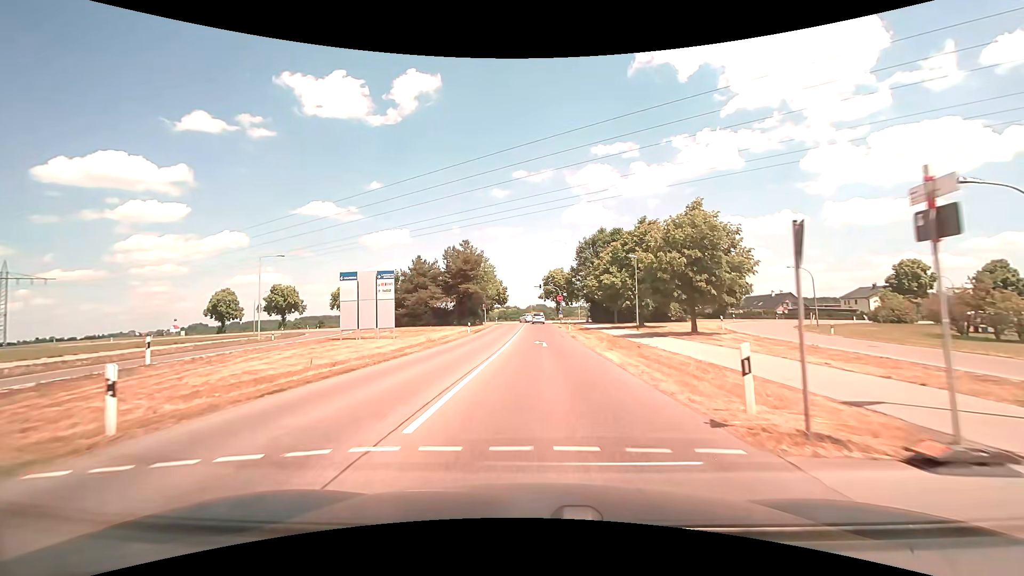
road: tertiary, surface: asphalt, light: Day
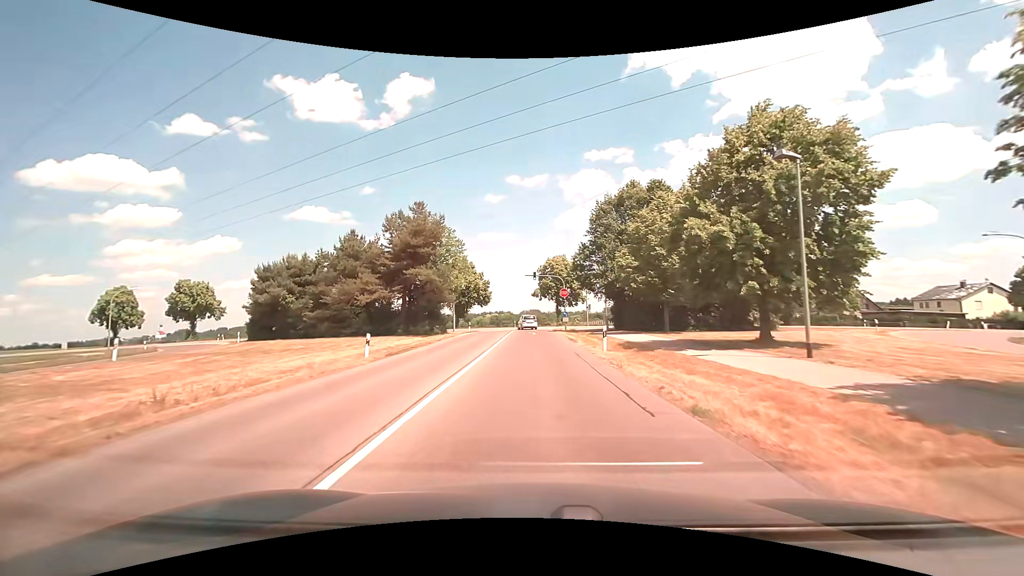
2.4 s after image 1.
(+0.2, +26.9) m; +1°
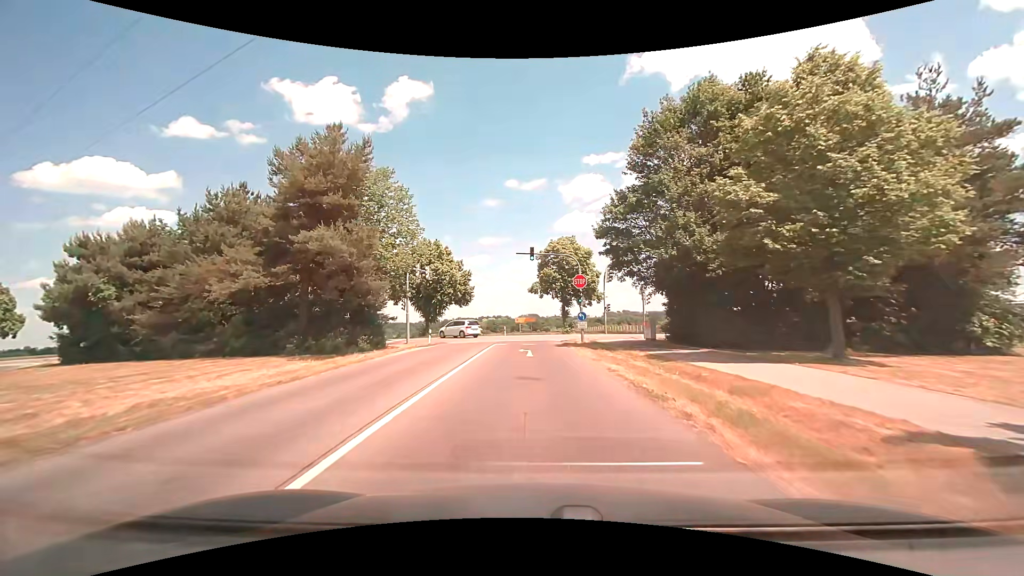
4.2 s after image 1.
(+0.1, +20.3) m; 0°
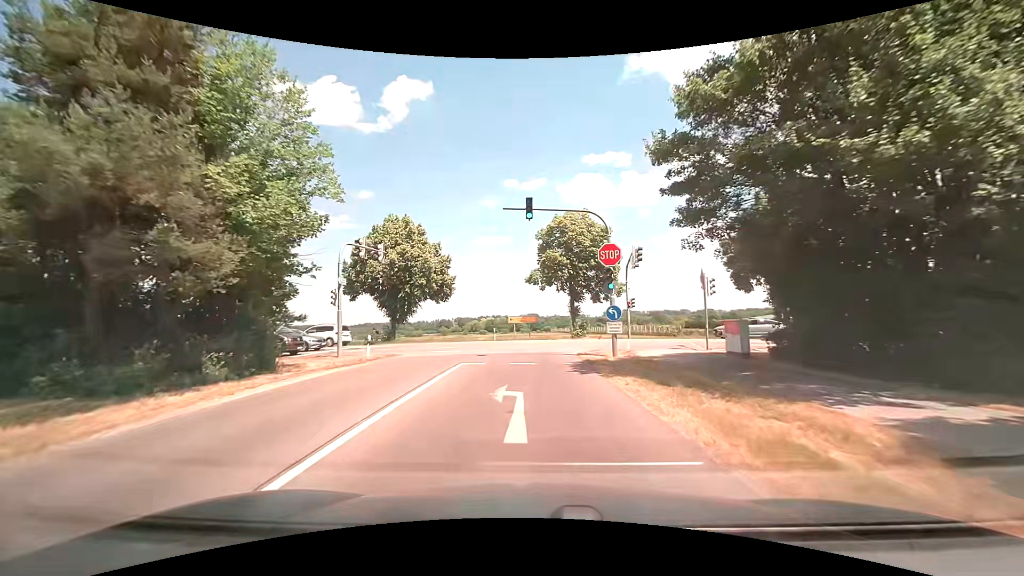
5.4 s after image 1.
(0.0, +13.1) m; 0°
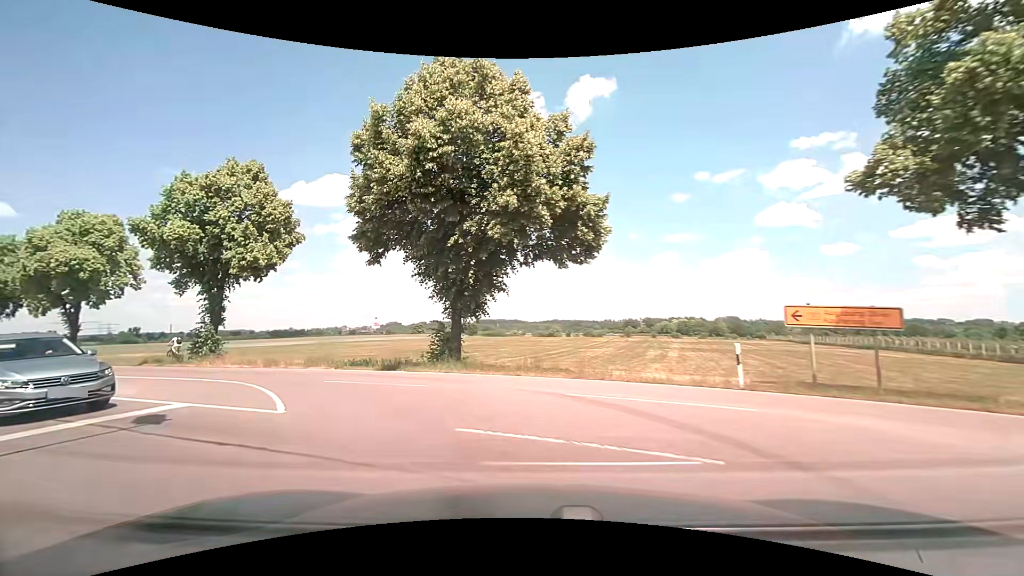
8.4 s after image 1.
(-2.3, +26.8) m; -19°
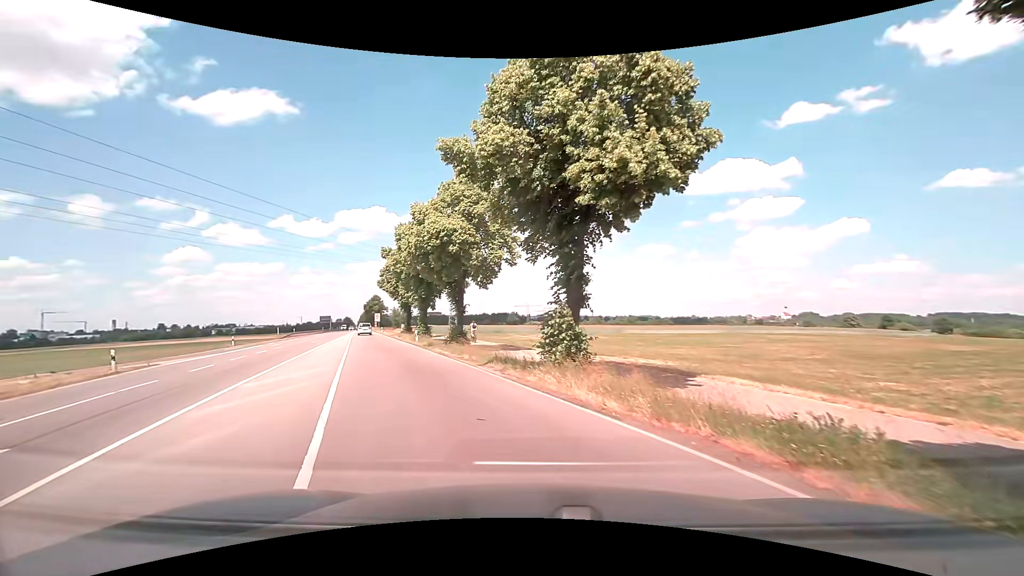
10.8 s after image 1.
(-5.4, +12.9) m; -44°
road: secondary
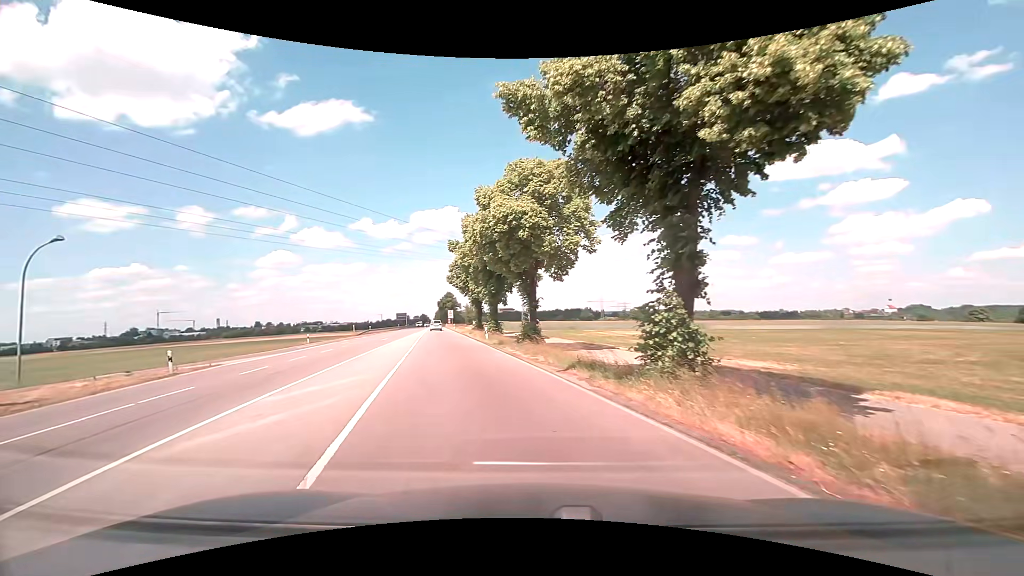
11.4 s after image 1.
(-0.2, +3.3) m; -9°
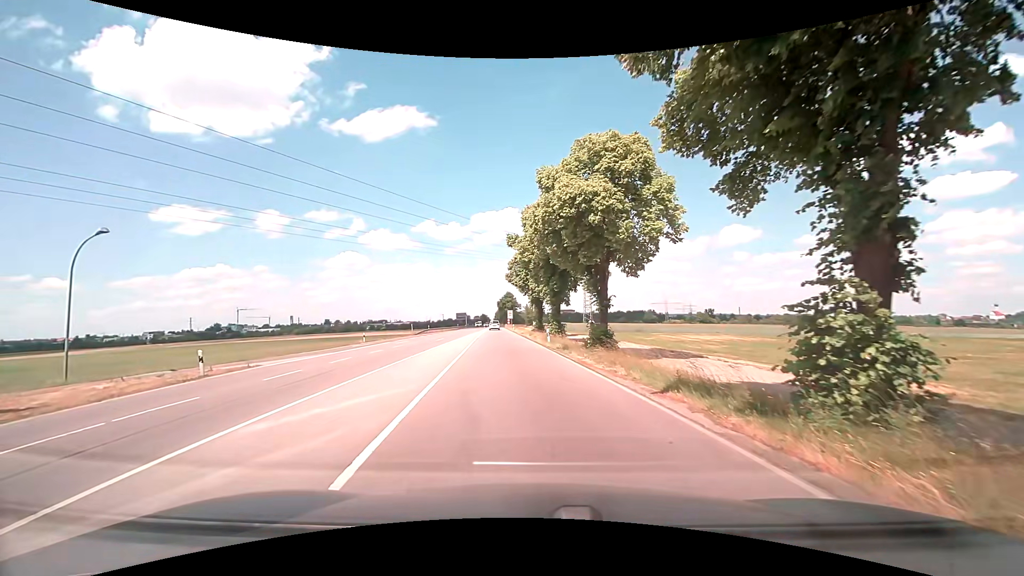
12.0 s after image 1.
(-0.3, +3.4) m; -7°
